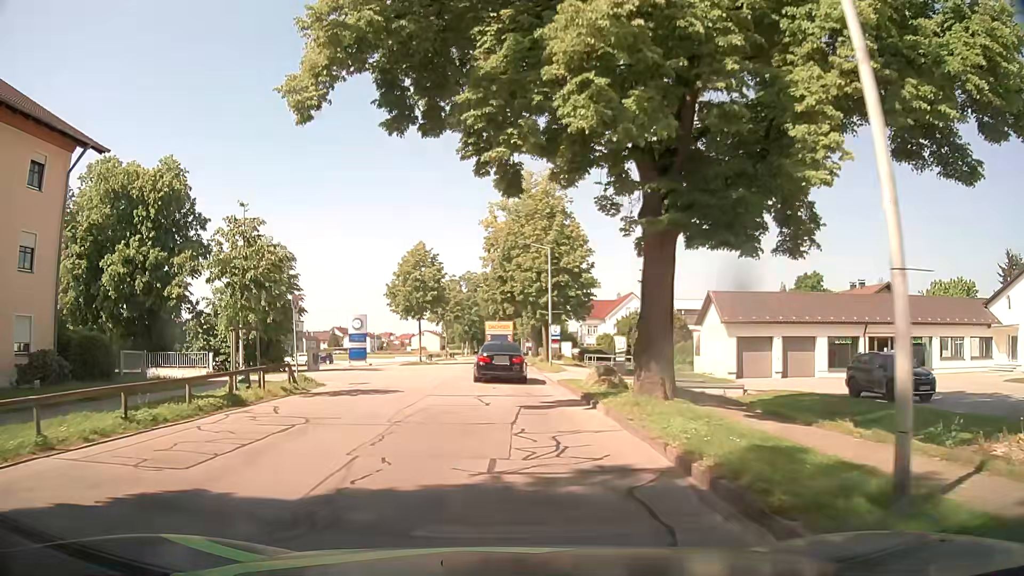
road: unclassified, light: Day
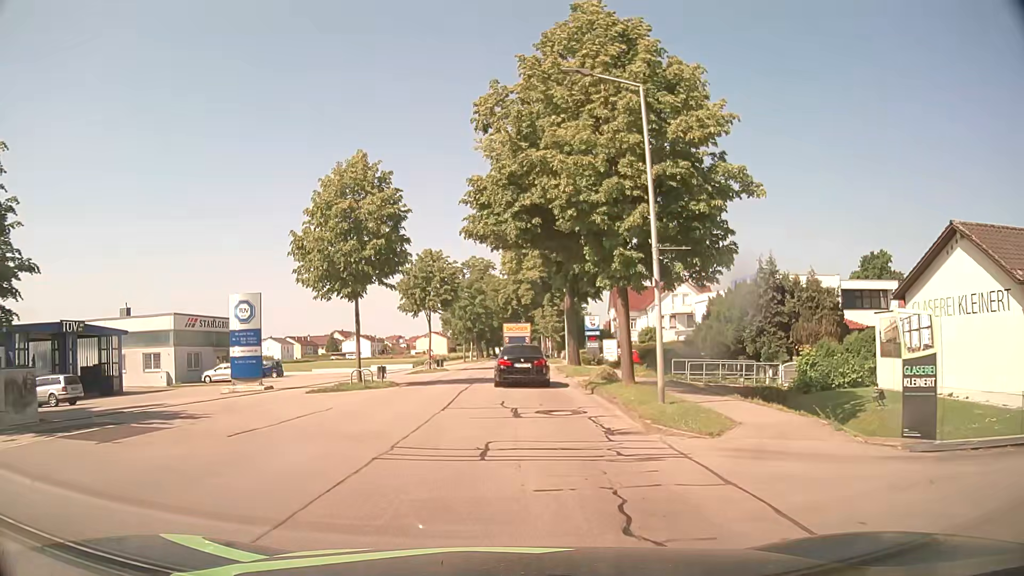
(-0.4, +25.0) m; -2°
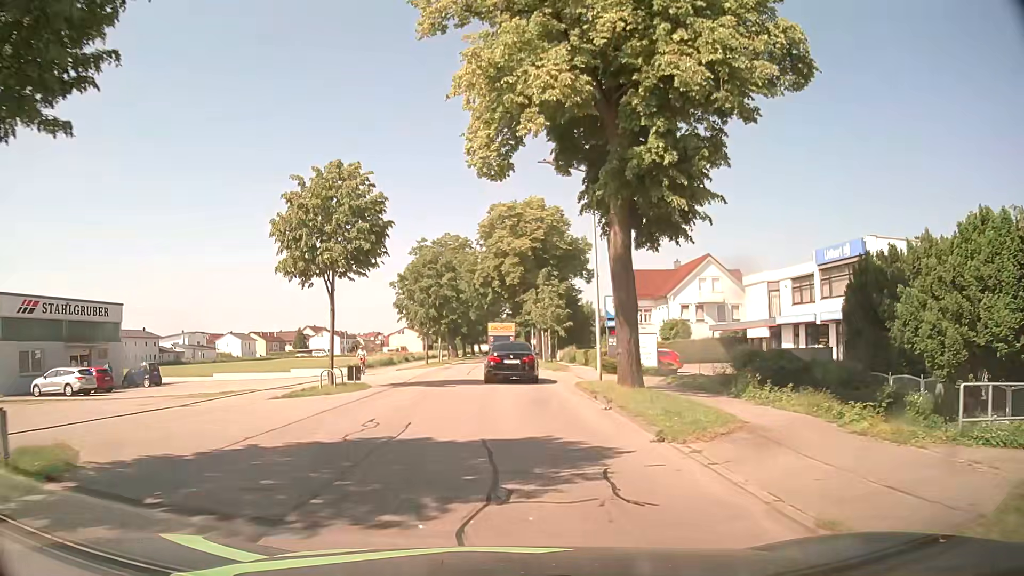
(+0.3, +20.8) m; +3°
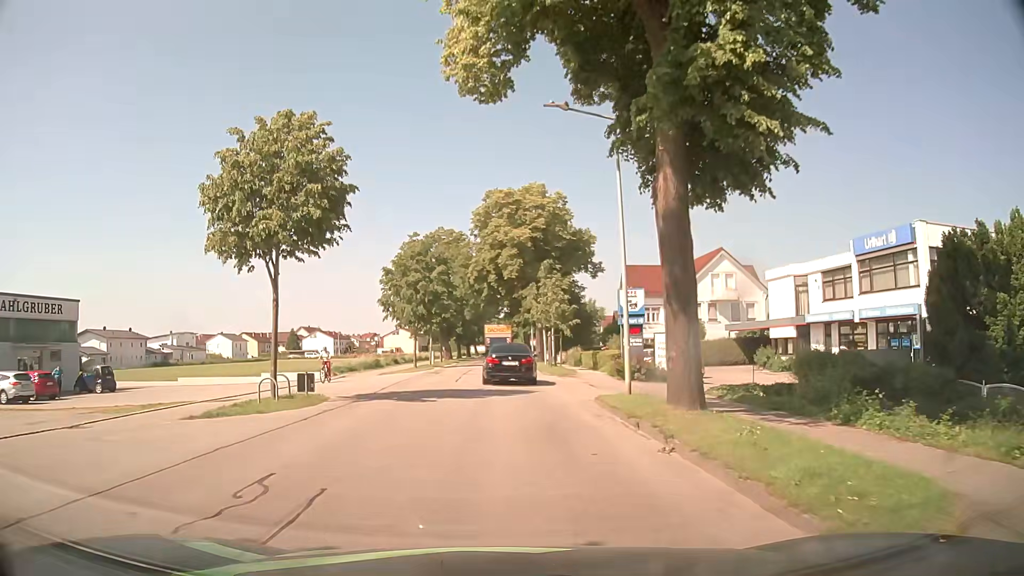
(-0.1, +5.5) m; -1°
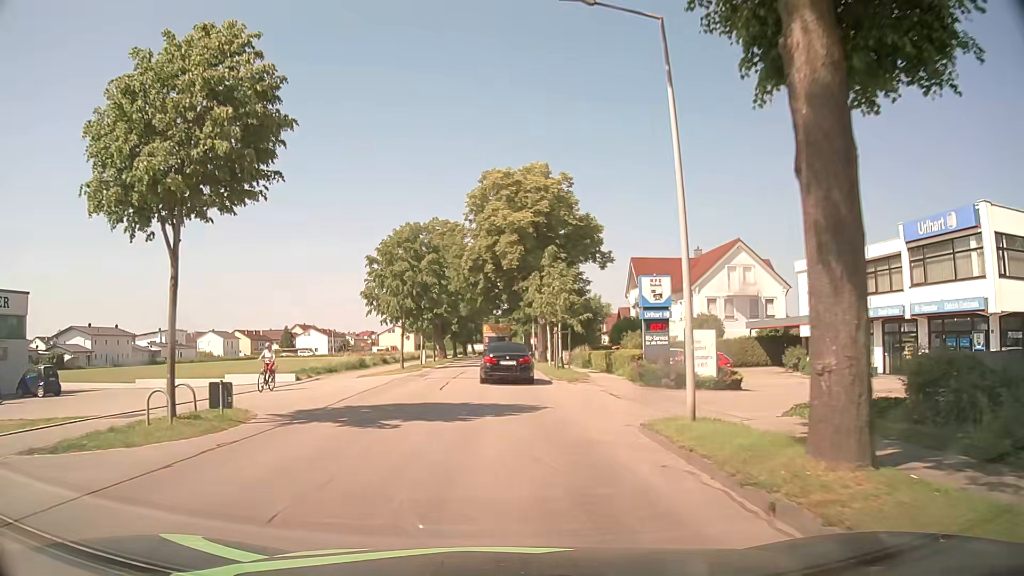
(0.0, +5.6) m; 0°
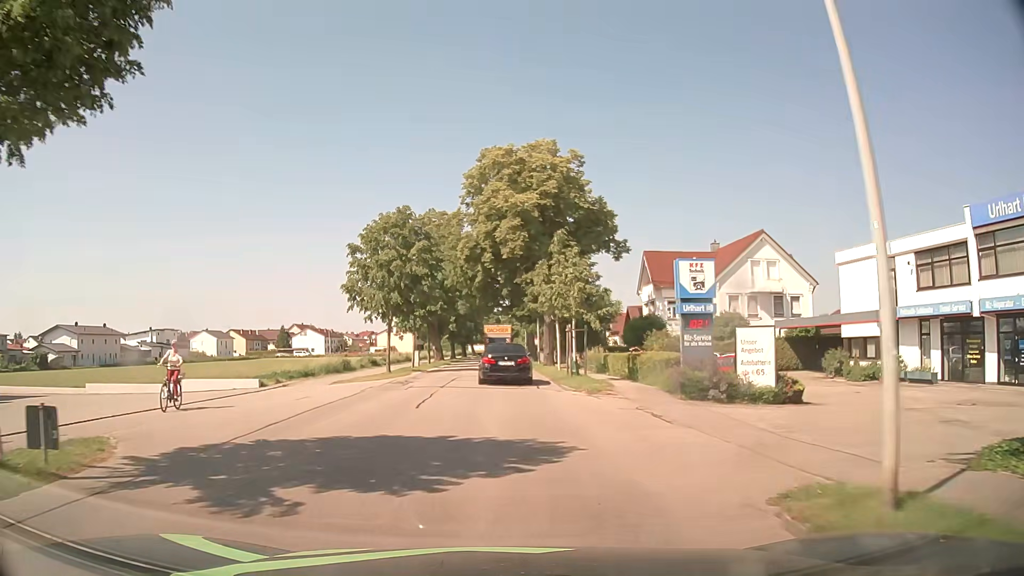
(0.0, +5.7) m; 0°
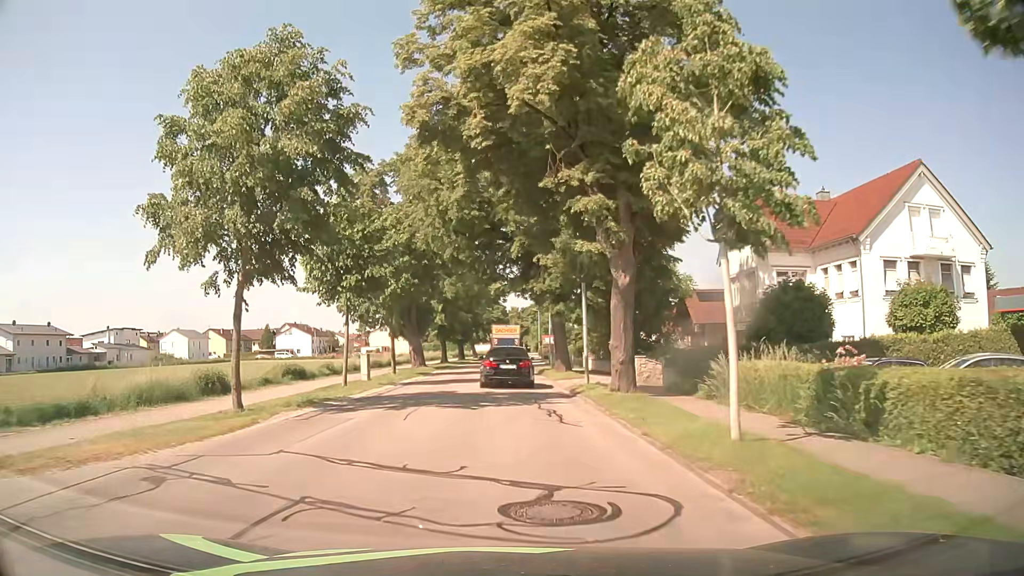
(-0.1, +23.4) m; -1°
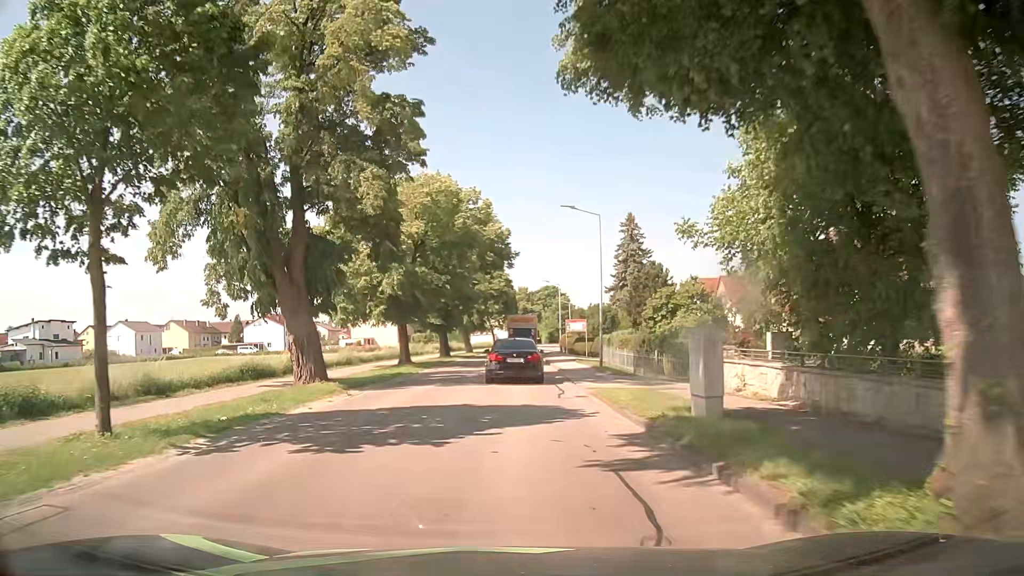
(+0.1, +29.6) m; +1°
(0, +10) (0, +20) (0, +30) (0, +40) (0, +50) (+1, +60) (+2, +70) (+2, +80) (+3, +90) (+5, +100) m
